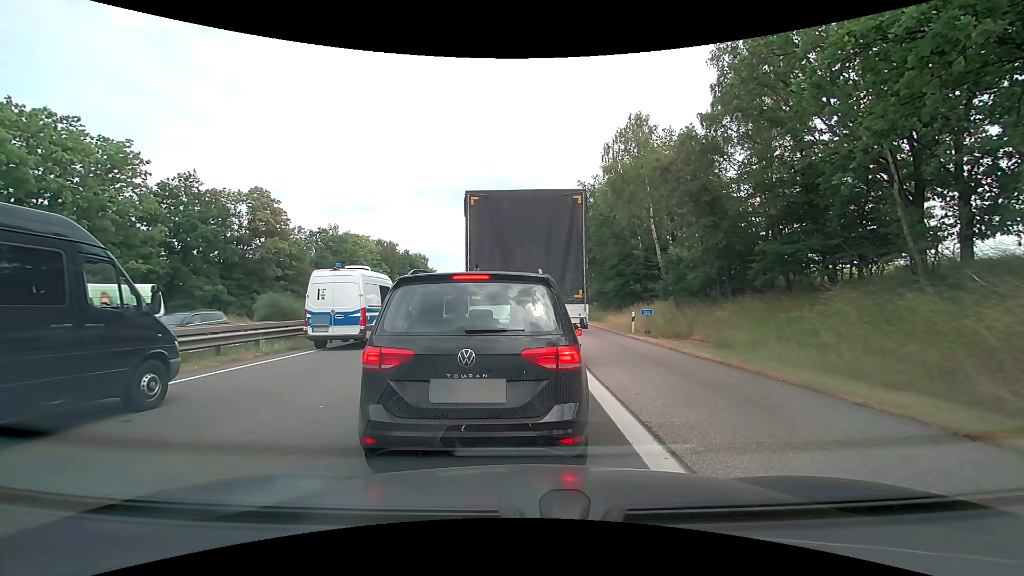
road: motorway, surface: asphalt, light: Day
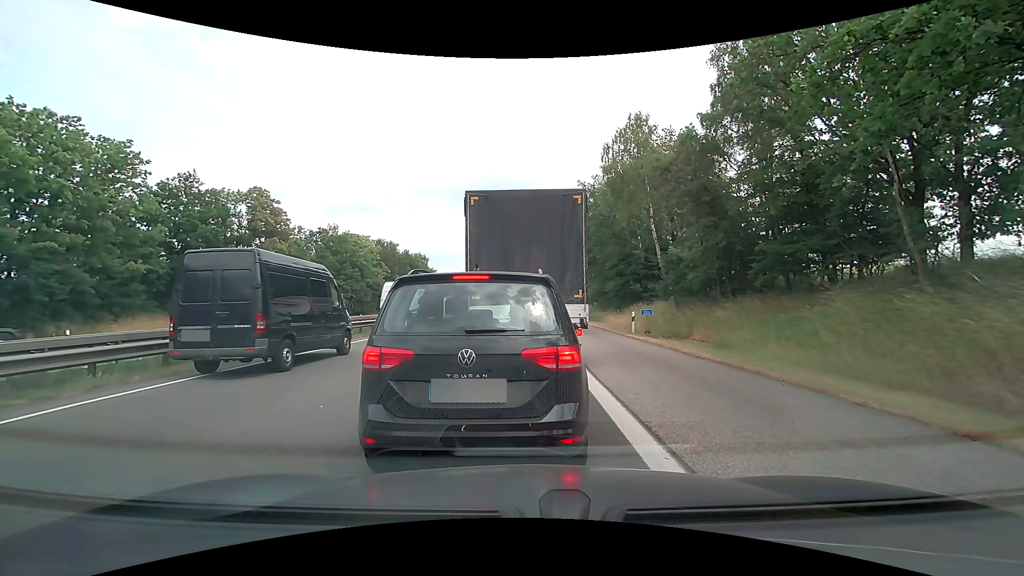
(0.0, 0.0) m; 0°
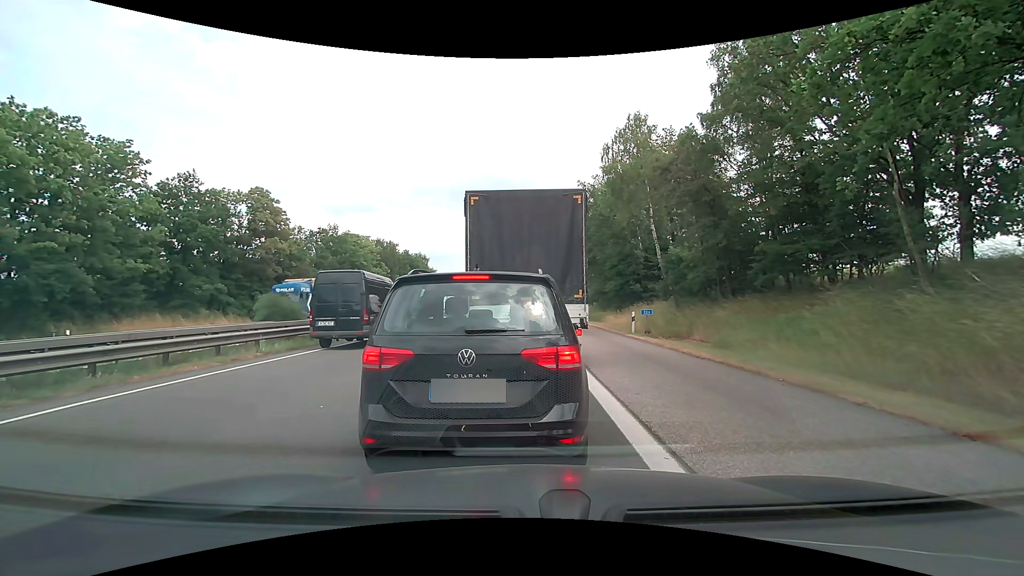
(0.0, 0.0) m; 0°
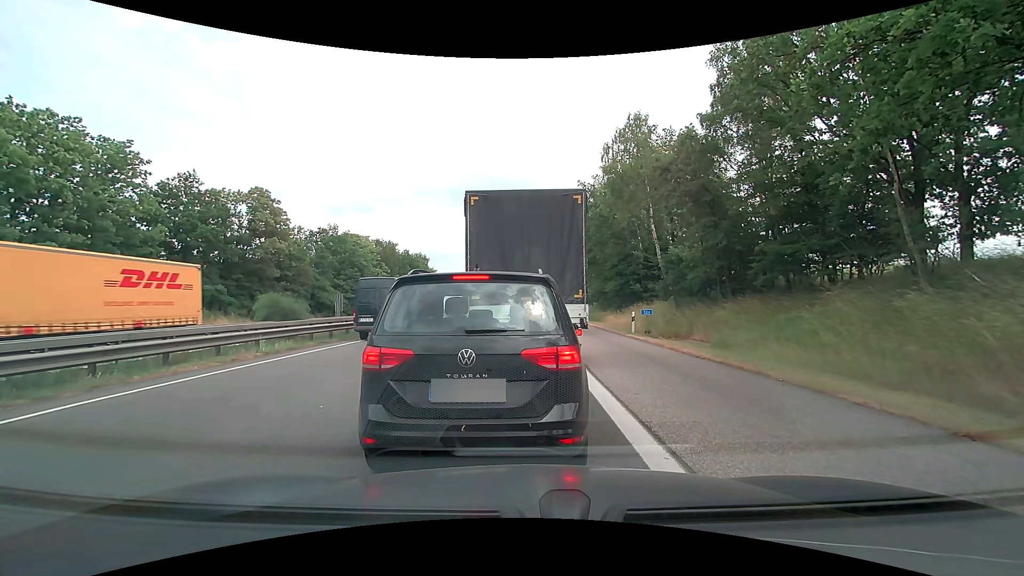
(0.0, 0.0) m; 0°
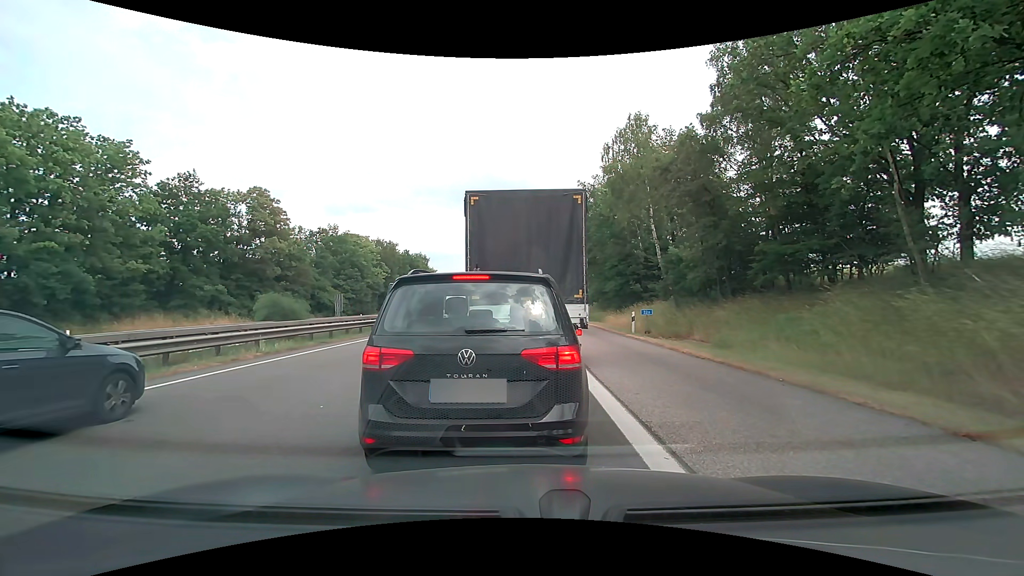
(0.0, 0.0) m; 0°
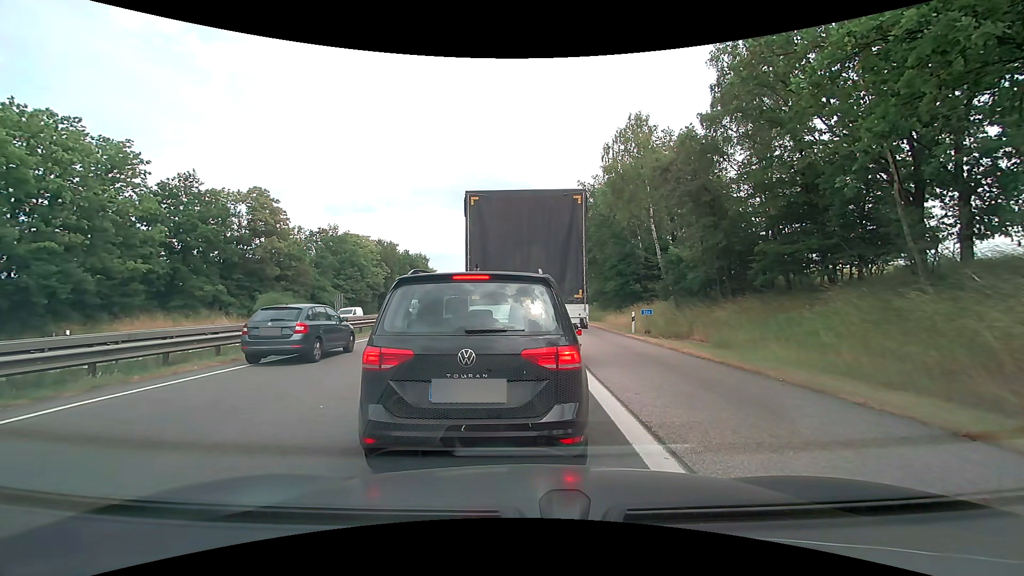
(0.0, 0.0) m; 0°
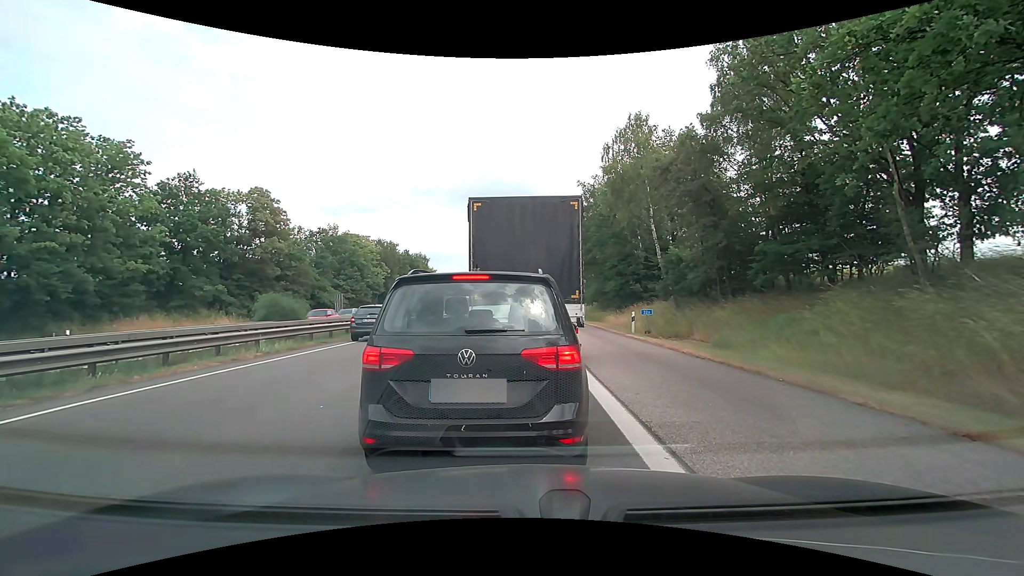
(0.0, 0.0) m; 0°
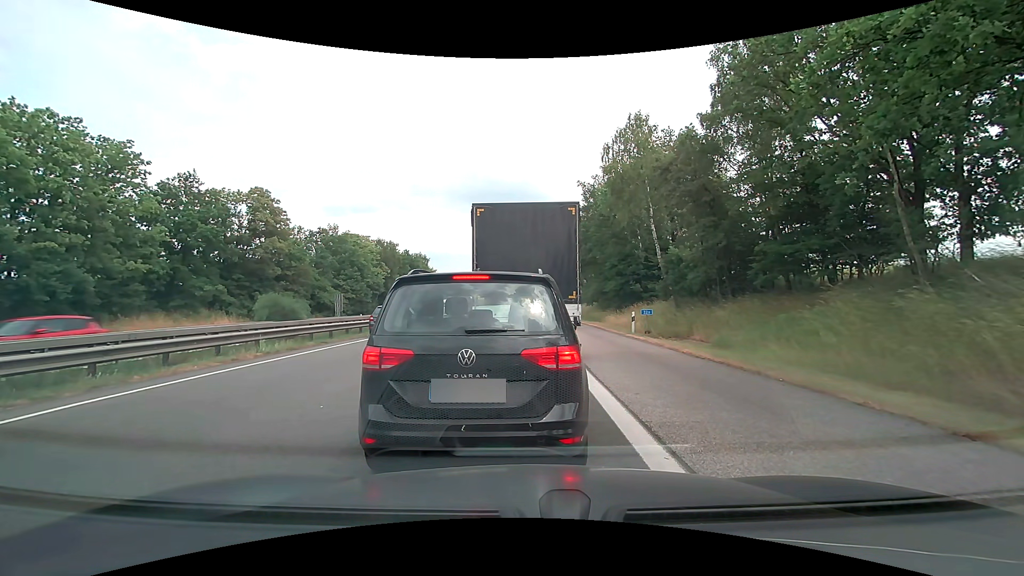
(0.0, 0.0) m; 0°
